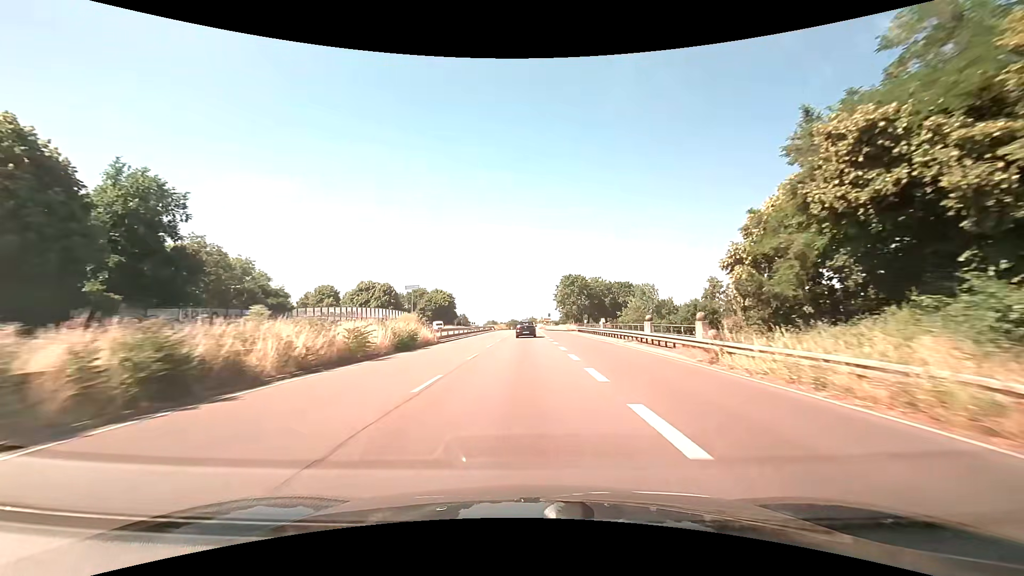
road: trunk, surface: asphalt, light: Day
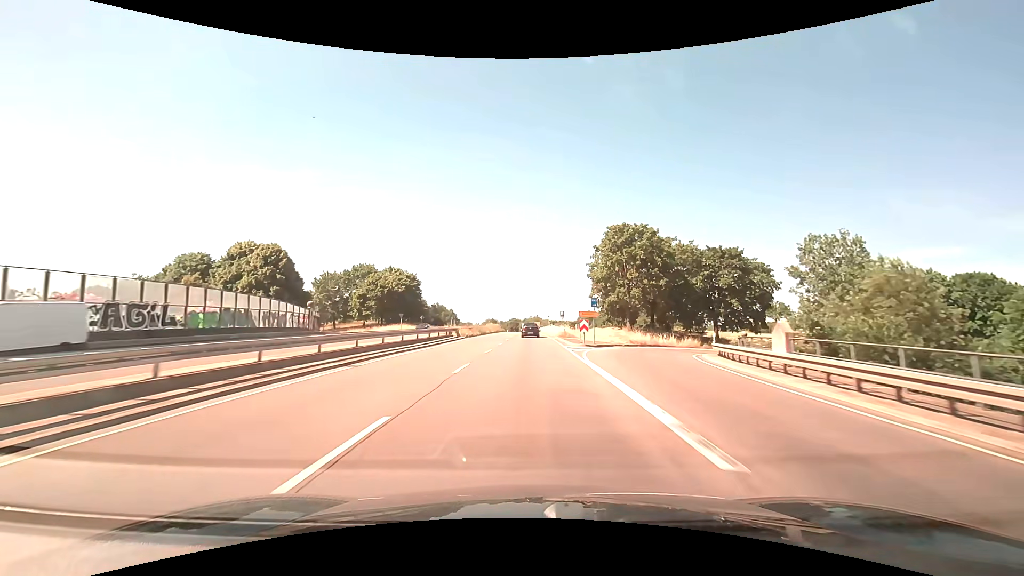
(-0.1, +59.9) m; 0°
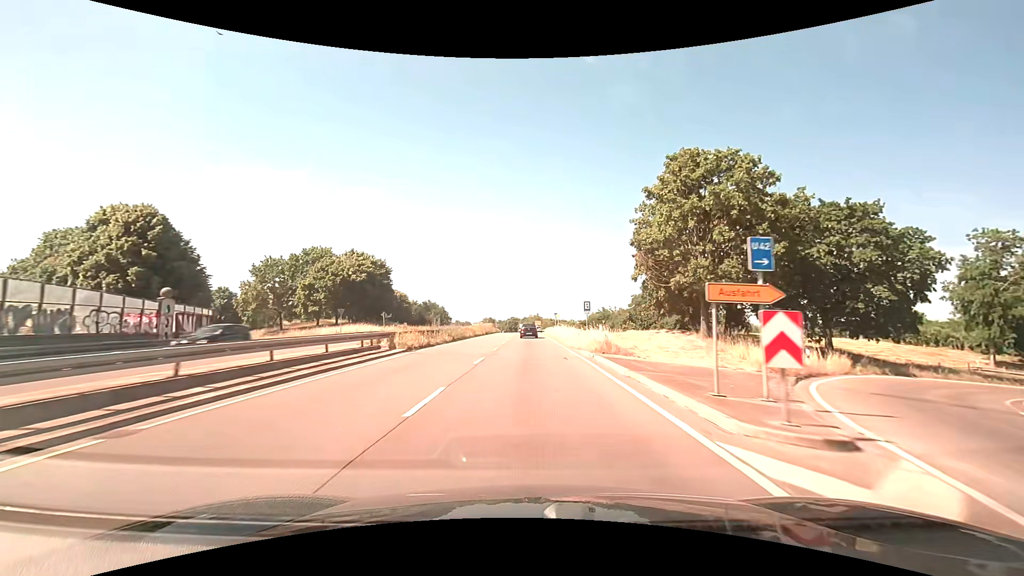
(0.0, +23.7) m; 0°
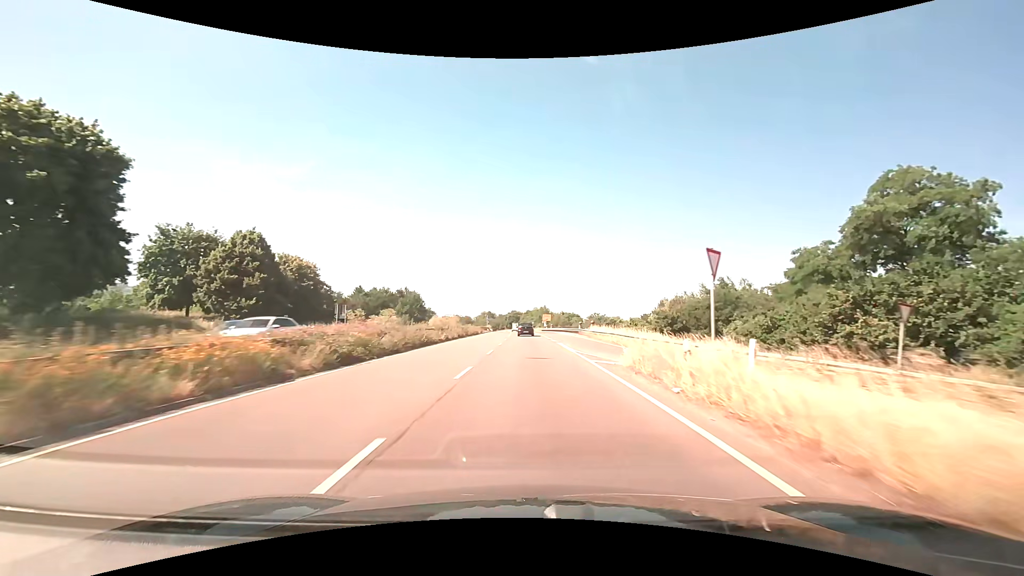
(-0.2, +58.9) m; -1°
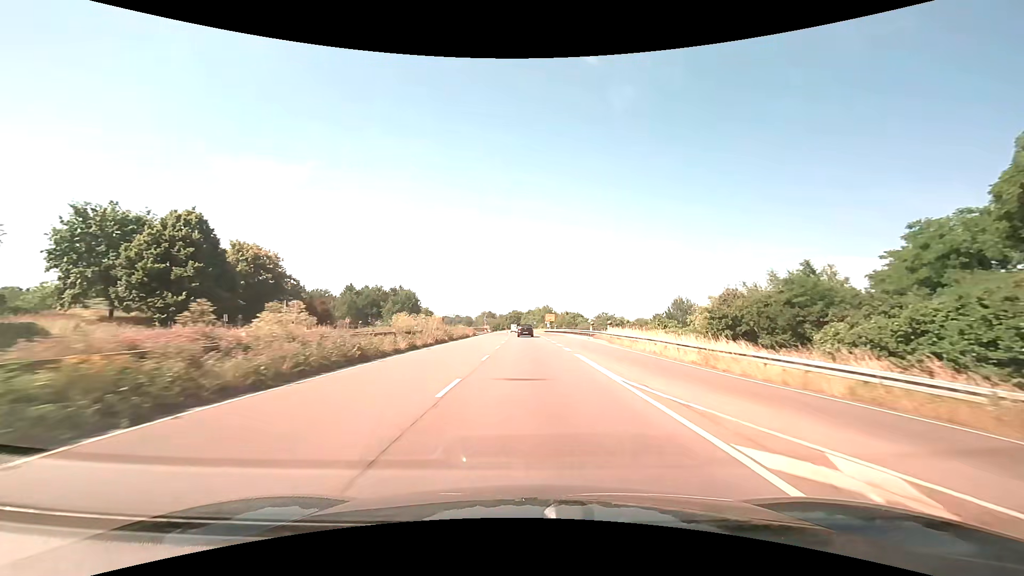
(0.0, +11.8) m; 0°
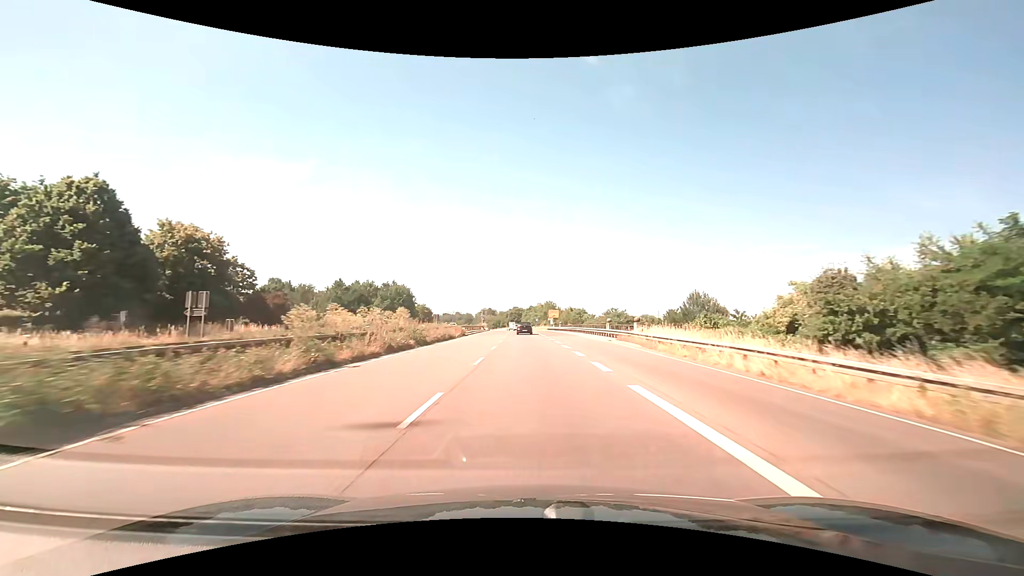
(0.0, +11.8) m; 0°
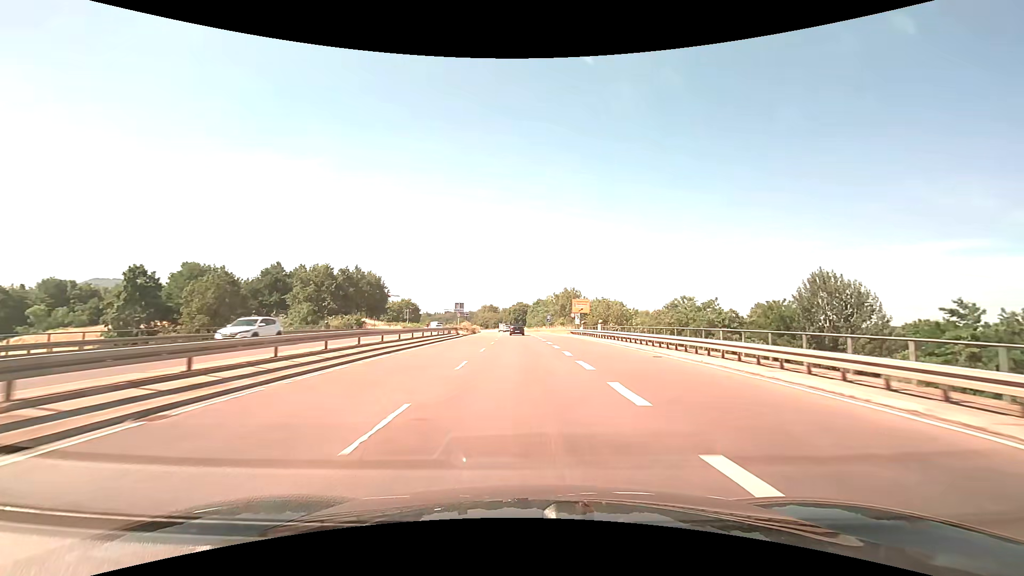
(-0.3, +47.3) m; -1°
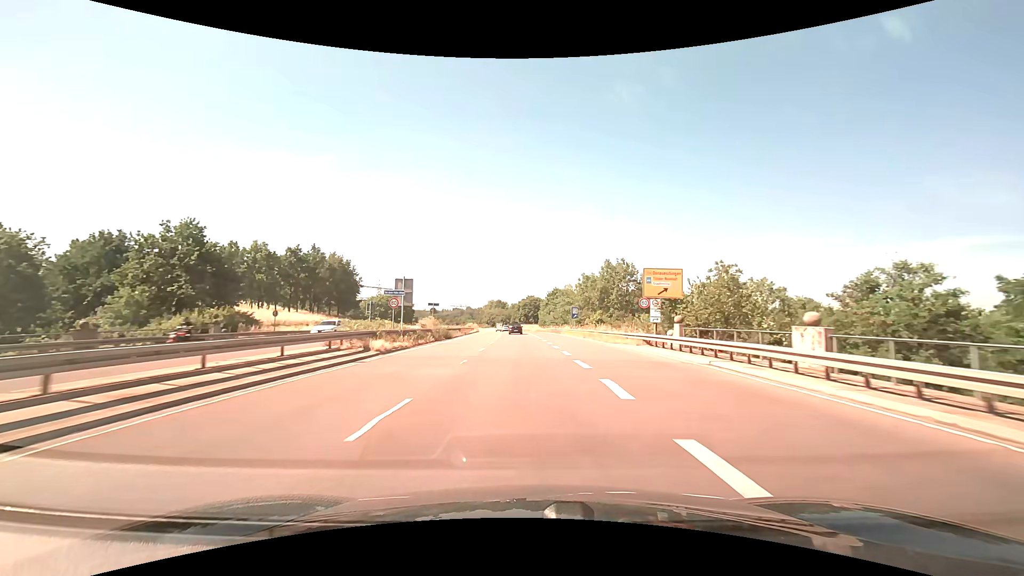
(-0.5, +35.6) m; -1°
(0, +10) (0, +20) (0, +30) (0, +40) (-1, +50) (-1, +60) (-2, +70) (-2, +80) (-3, +90) (-3, +100) m
